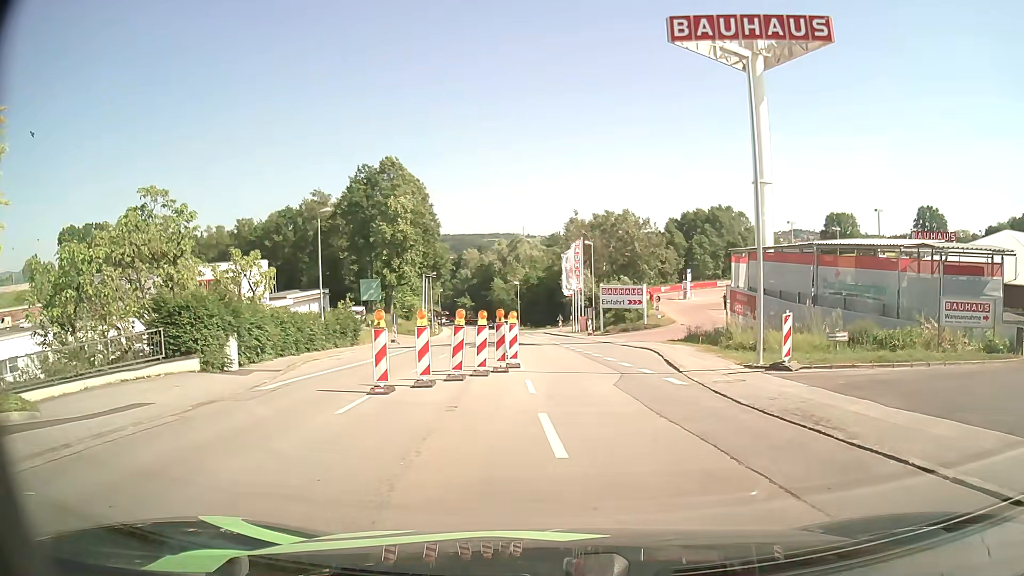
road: tertiary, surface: asphalt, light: Day
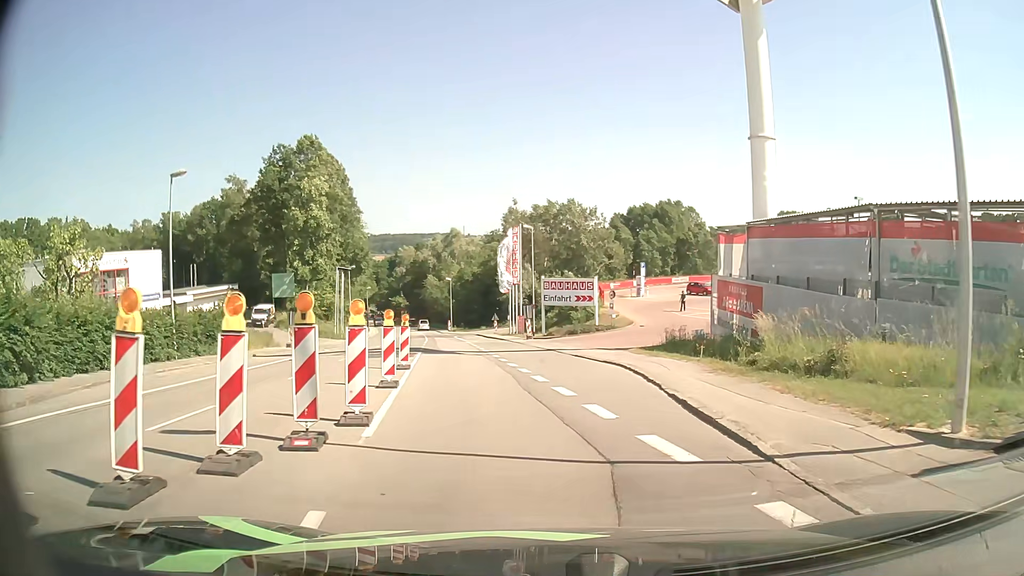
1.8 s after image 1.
(+0.6, +11.1) m; +5°
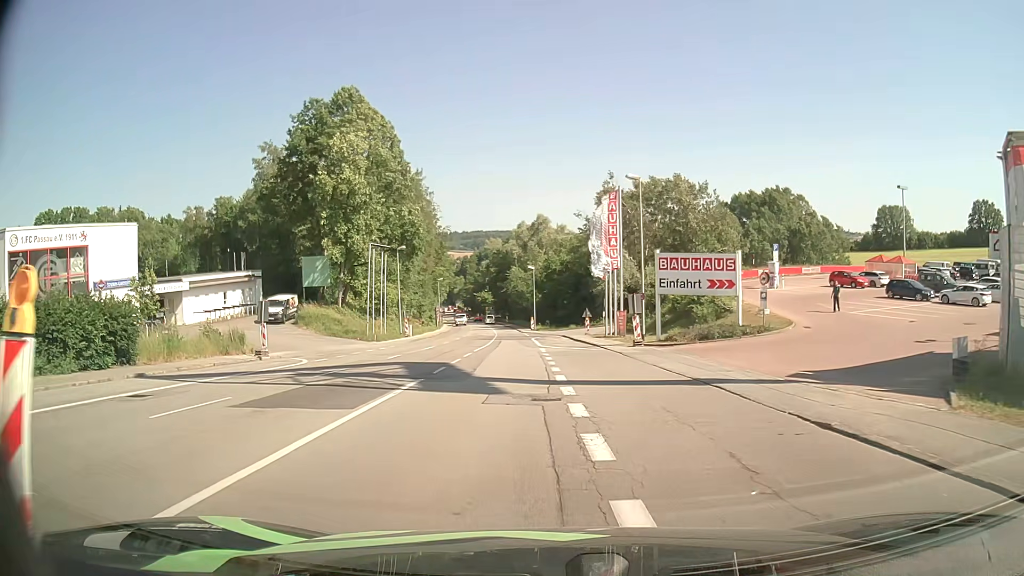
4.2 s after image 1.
(-0.9, +17.9) m; -8°
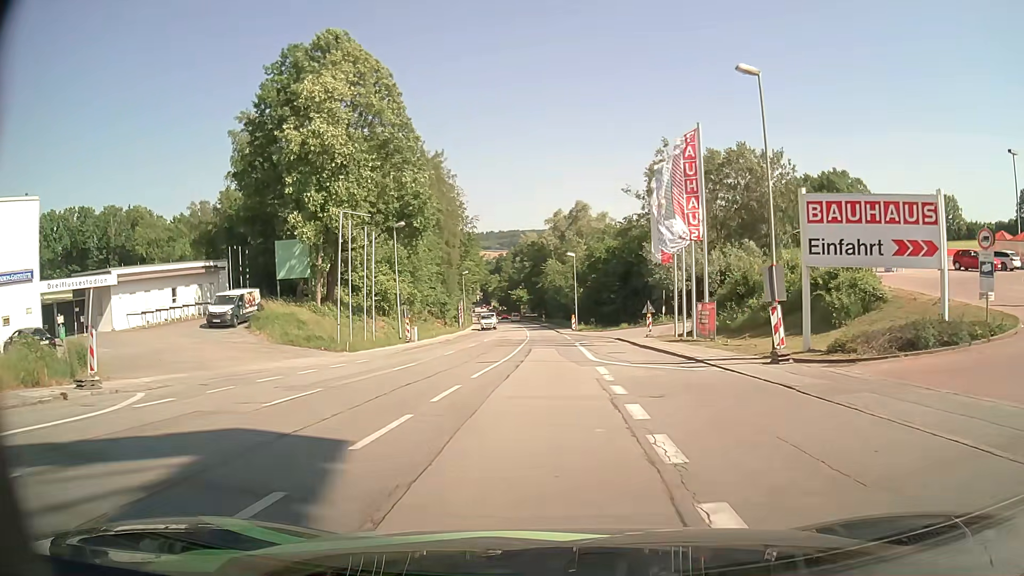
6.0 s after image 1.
(-0.6, +15.5) m; -4°
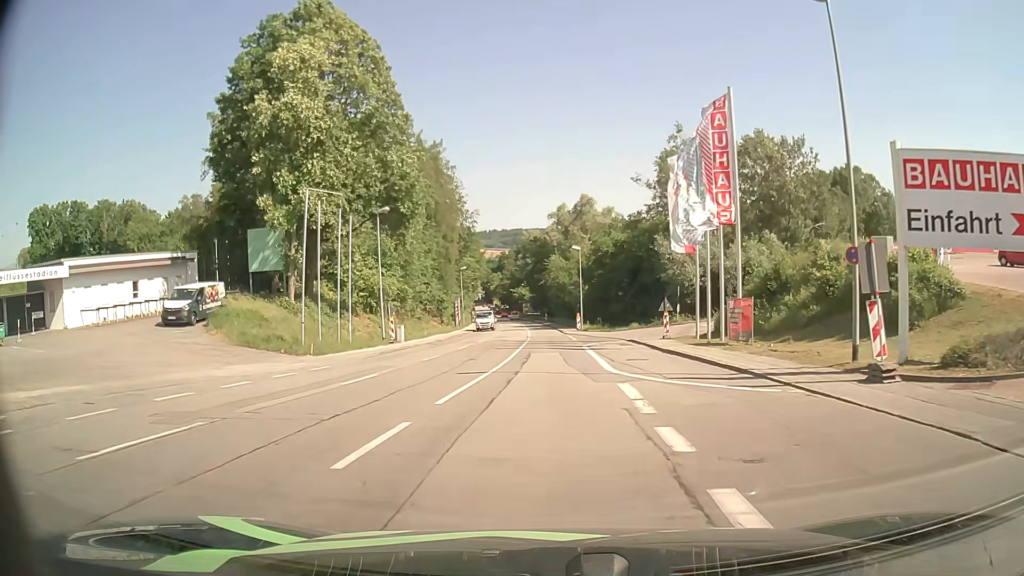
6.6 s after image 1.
(0.0, +5.6) m; 0°
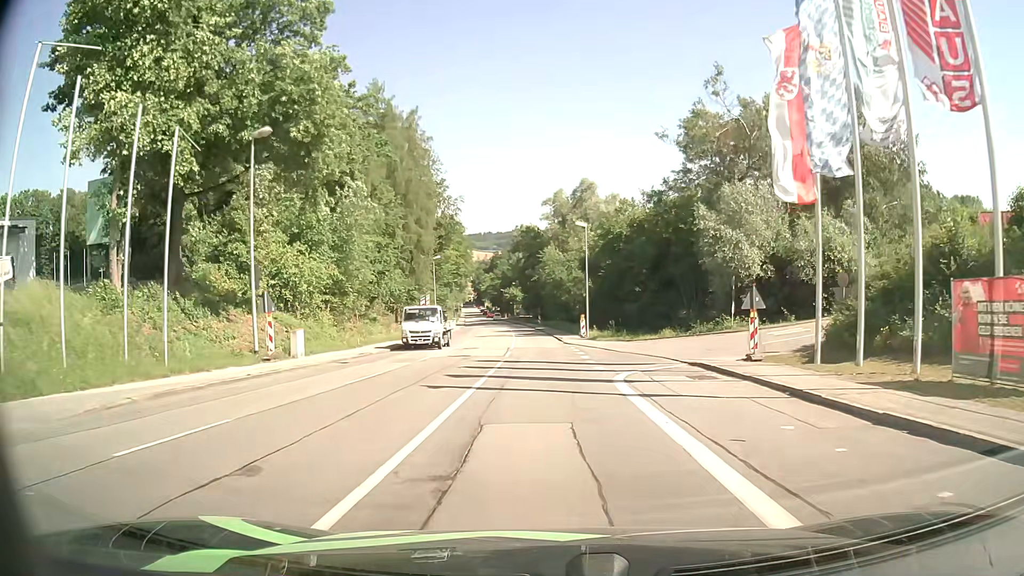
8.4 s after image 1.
(0.0, +18.0) m; 0°
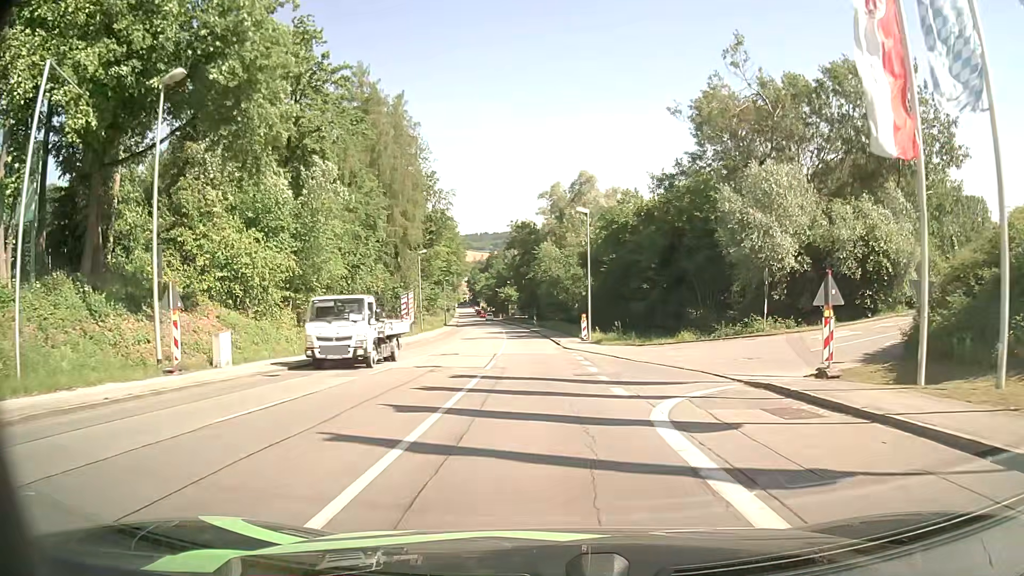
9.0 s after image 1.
(0.0, +6.4) m; +1°
